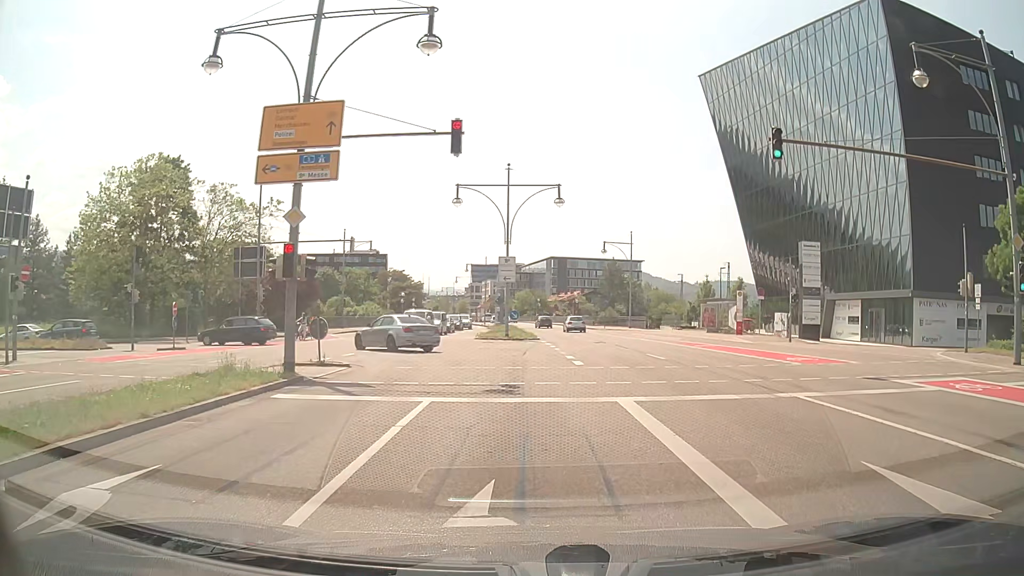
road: primary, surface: asphalt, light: Day
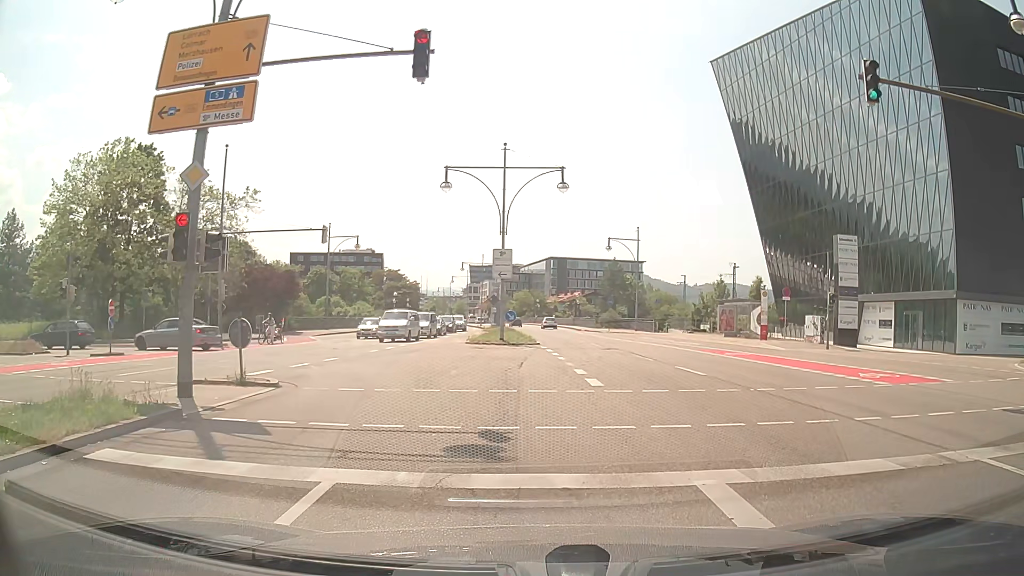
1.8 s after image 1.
(0.0, +5.0) m; -1°
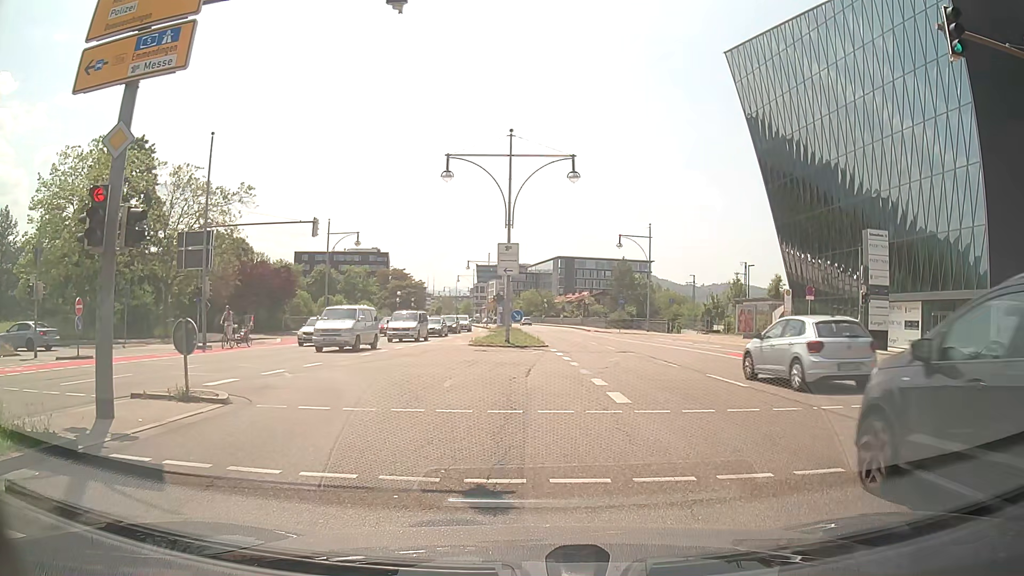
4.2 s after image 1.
(0.0, +2.5) m; 0°
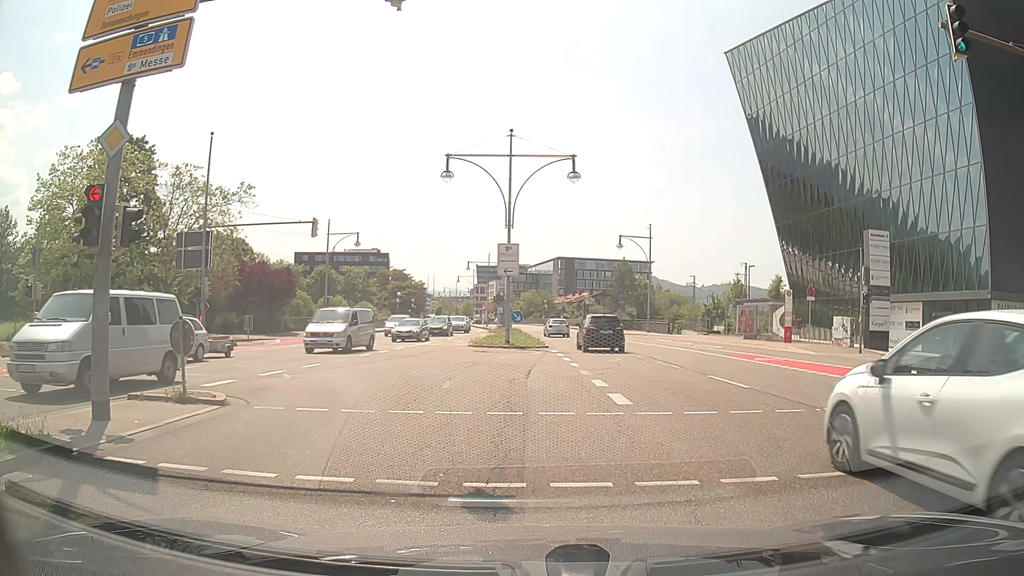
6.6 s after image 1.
(0.0, +0.2) m; 0°
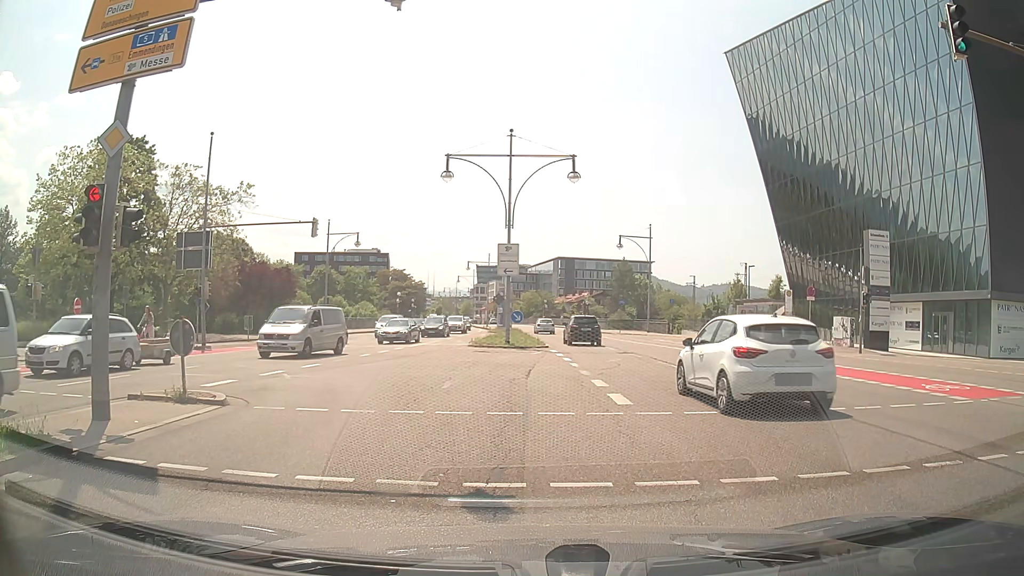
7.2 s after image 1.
(0.0, 0.0) m; 0°
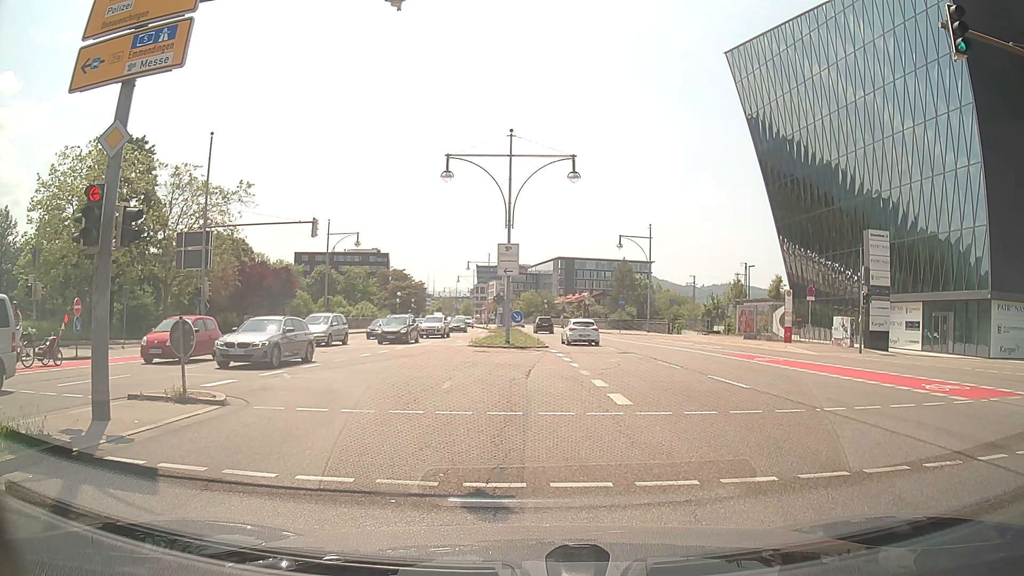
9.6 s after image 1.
(0.0, 0.0) m; 0°
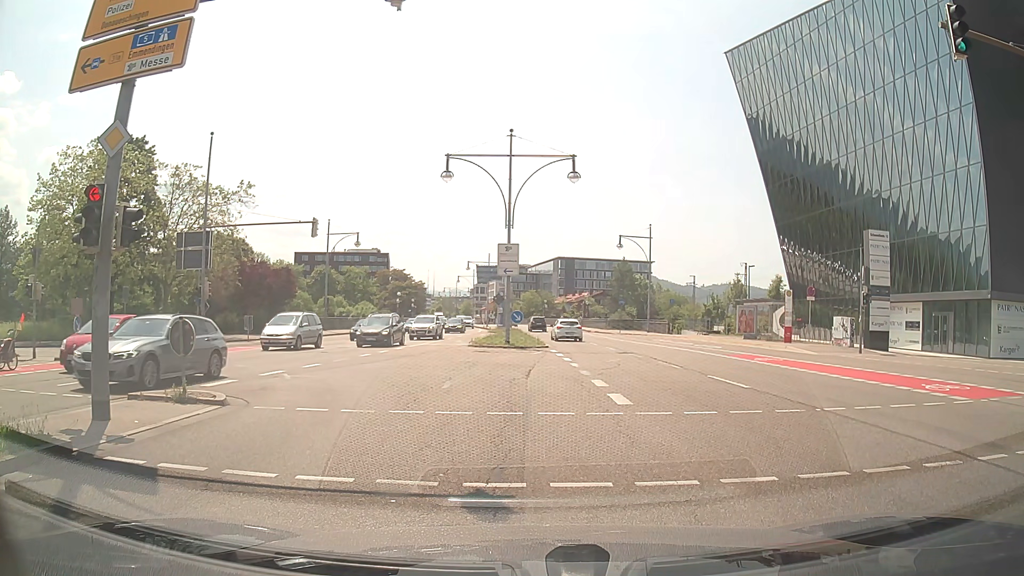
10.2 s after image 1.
(0.0, 0.0) m; 0°
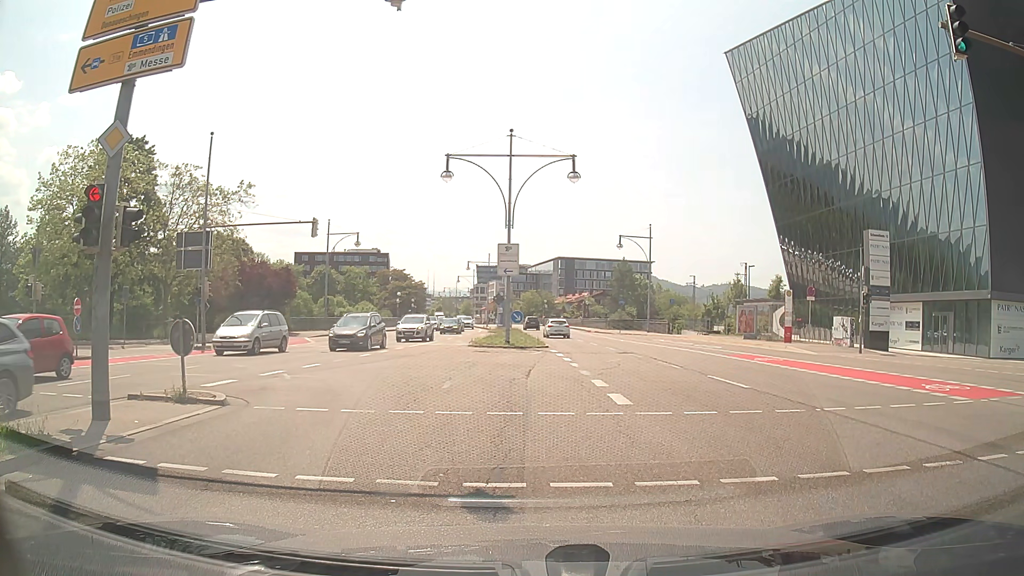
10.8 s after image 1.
(0.0, 0.0) m; 0°
(0, +10) (-2, +20) (-9, +26) (-19, +28) (-29, +27) (-39, +27) (-49, +26) (-59, +25) (-69, +24) (-79, +24) m
